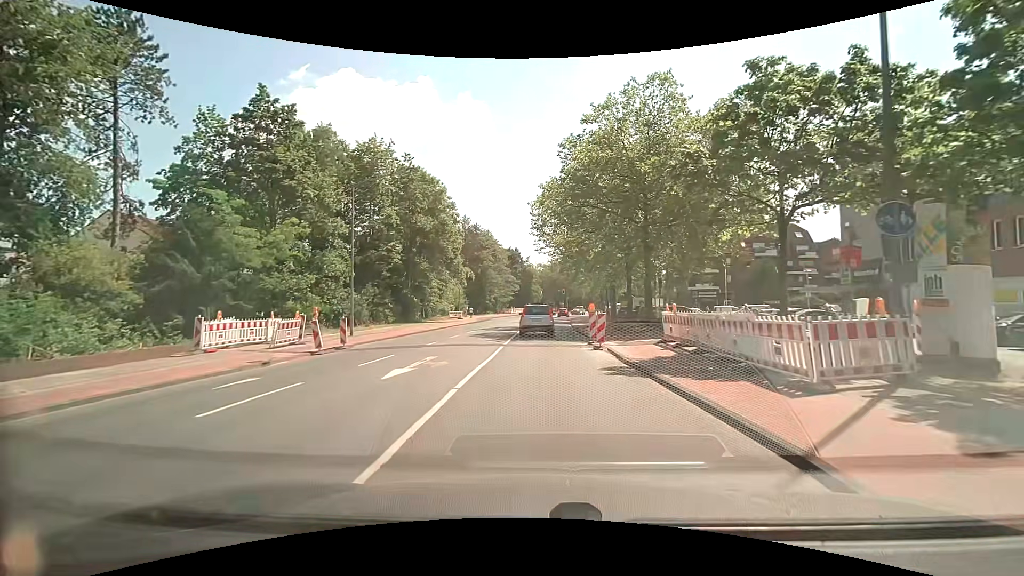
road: secondary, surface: asphalt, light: Day
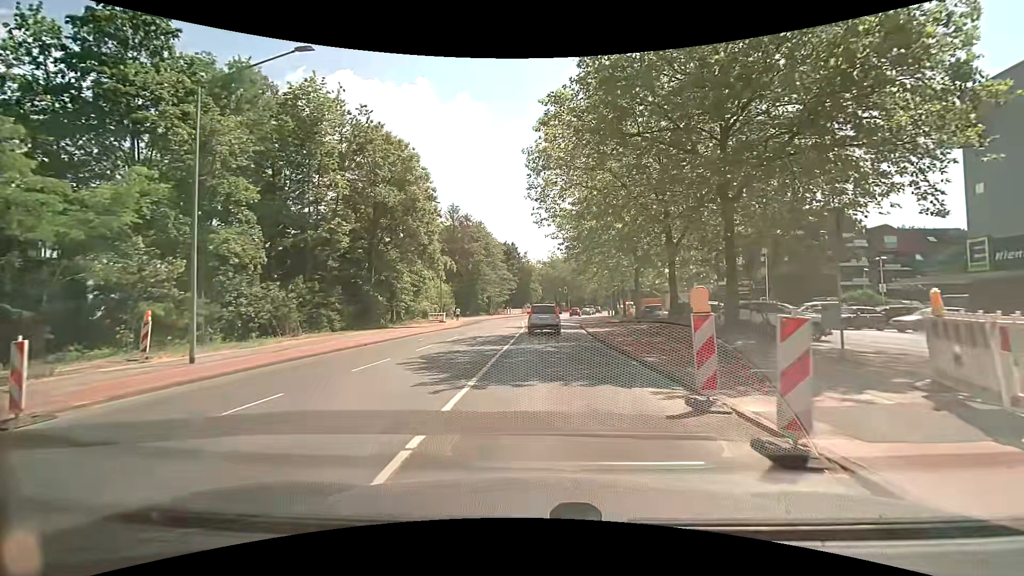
(+0.1, +13.4) m; 0°
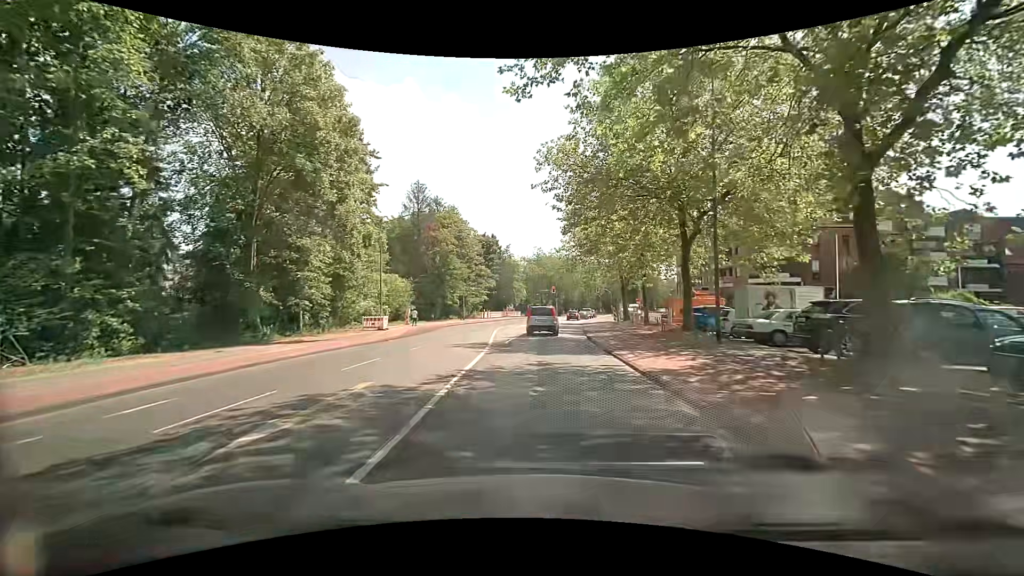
(+0.6, +17.8) m; +3°
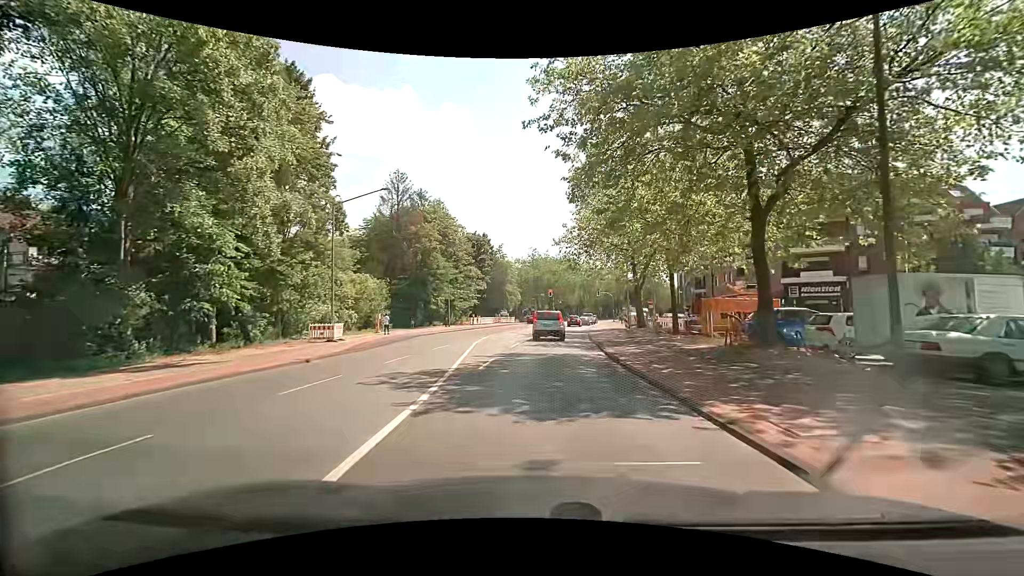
(-0.1, +8.9) m; +1°
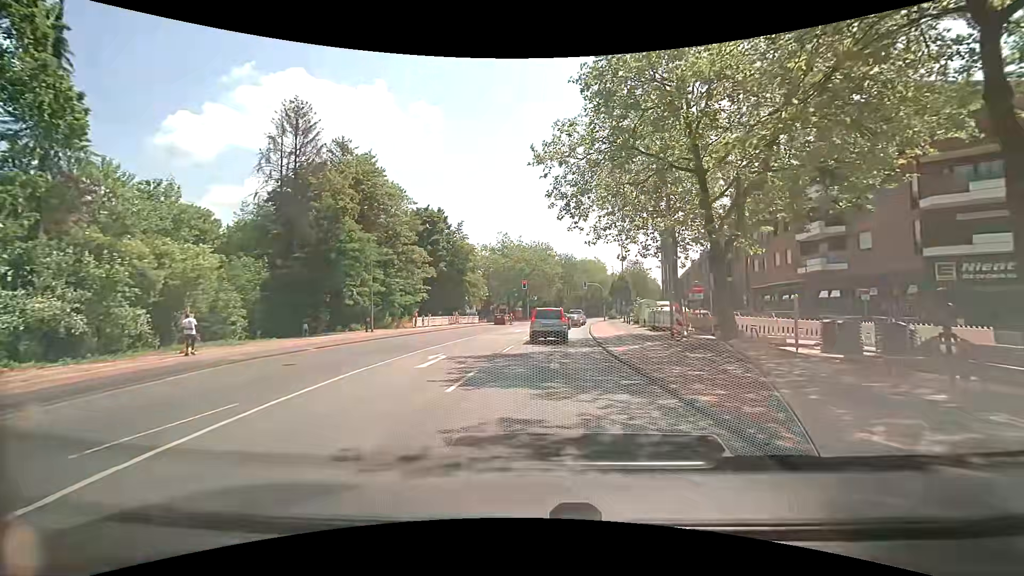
(+0.2, +22.0) m; +3°
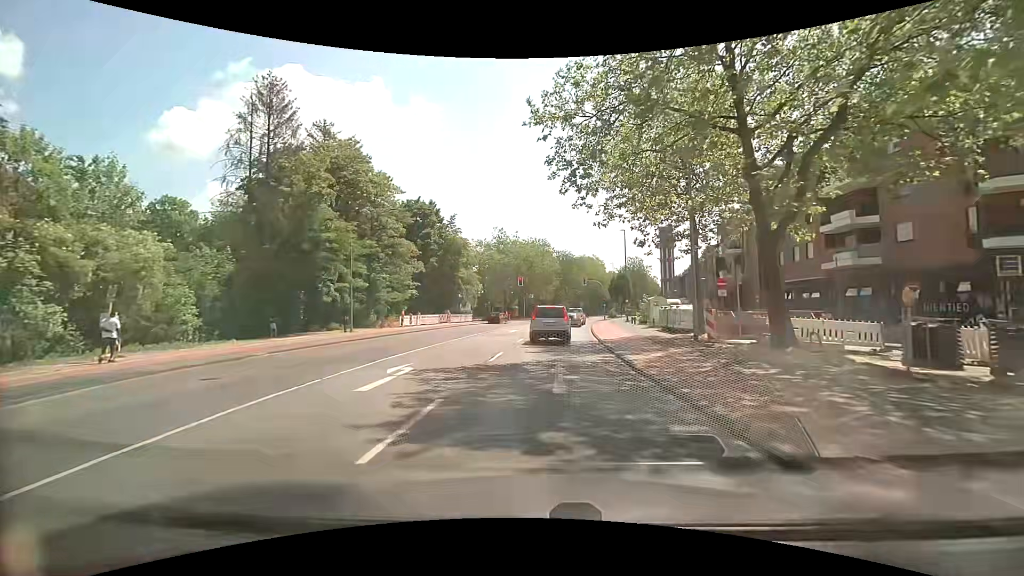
(0.0, +4.0) m; +1°
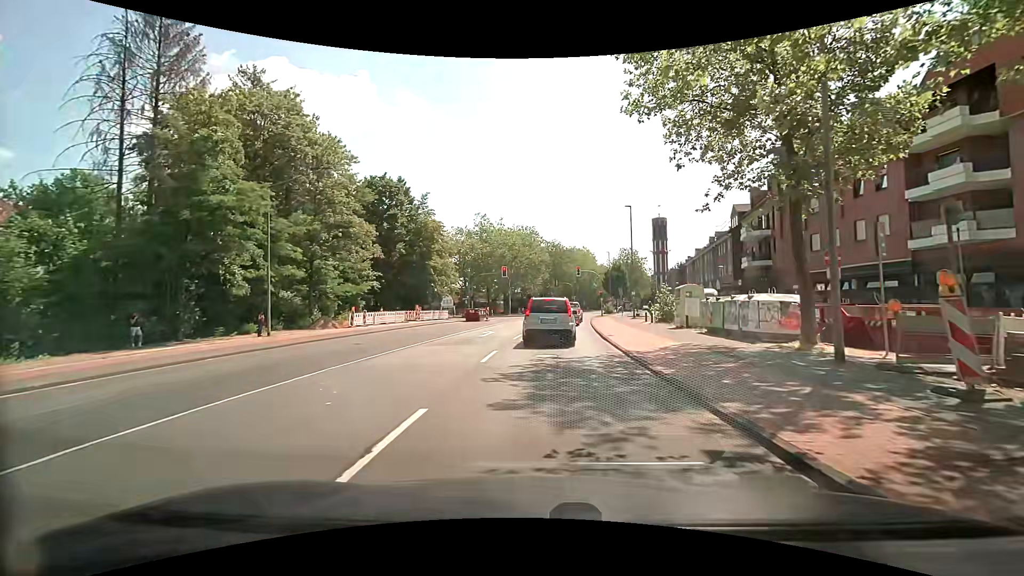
(0.0, +10.2) m; +2°
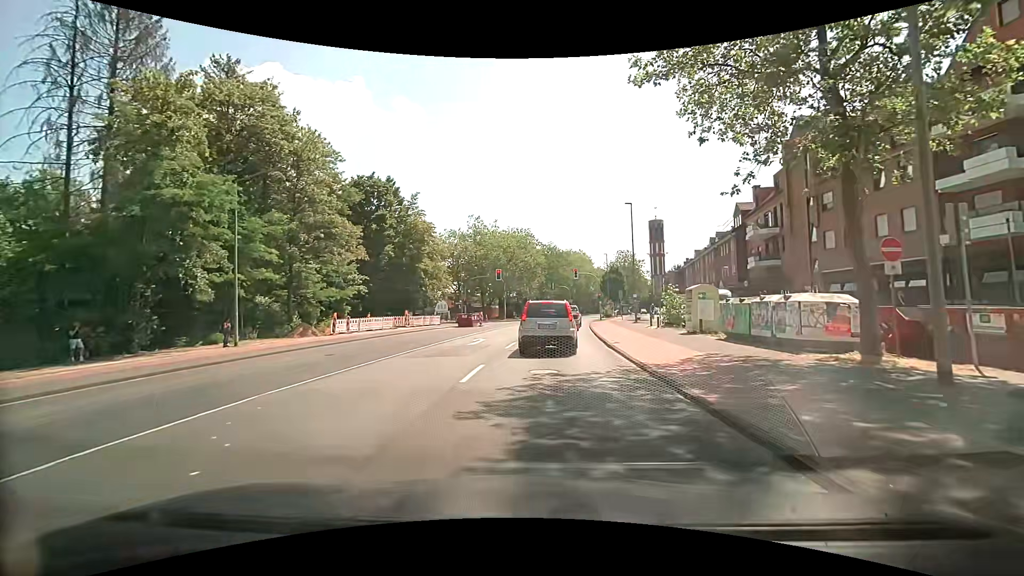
(0.0, +2.6) m; -2°
